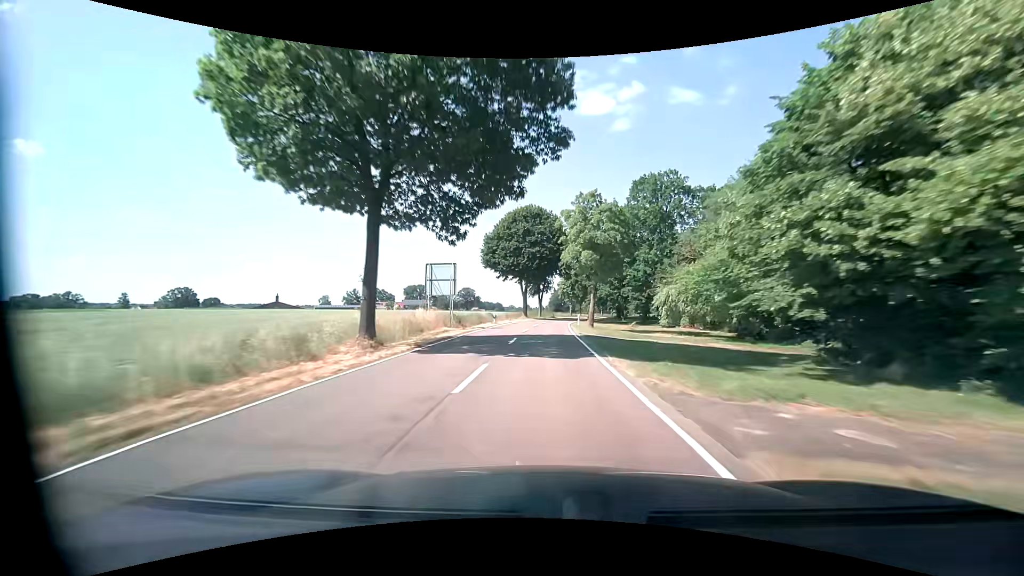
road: tertiary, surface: asphalt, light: Day
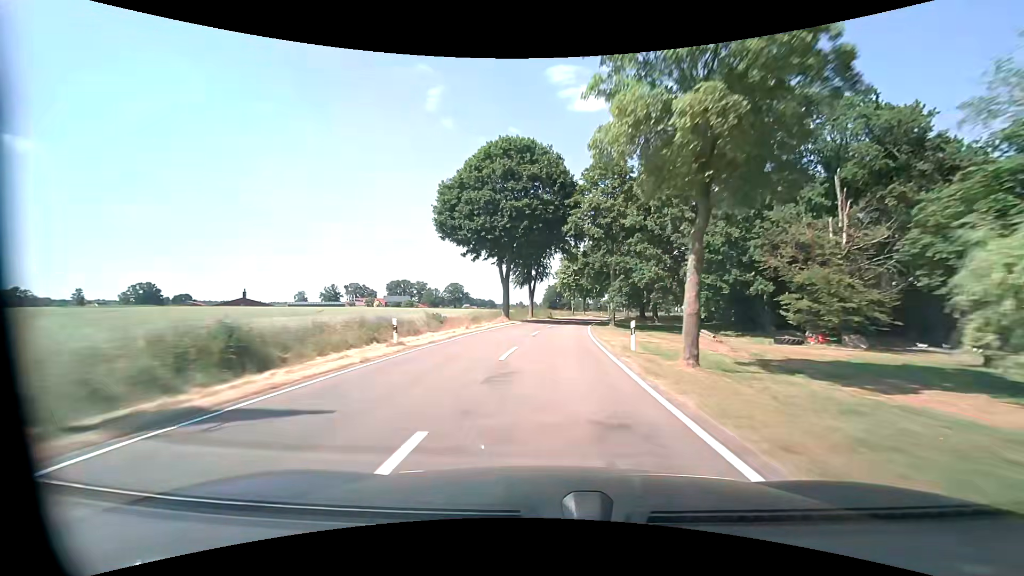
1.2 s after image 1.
(-0.1, +30.3) m; 0°
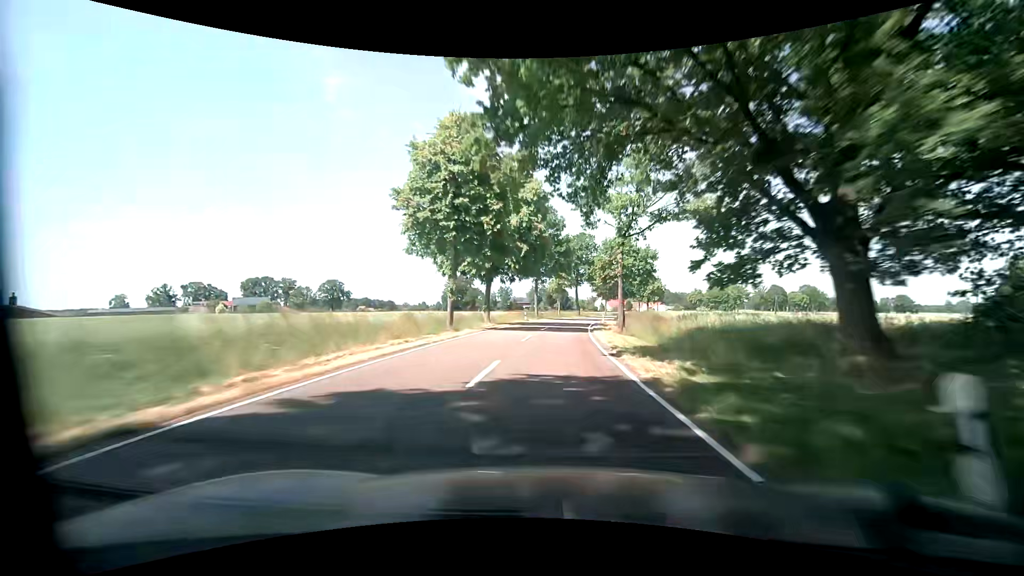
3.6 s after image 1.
(+5.1, +63.4) m; +10°
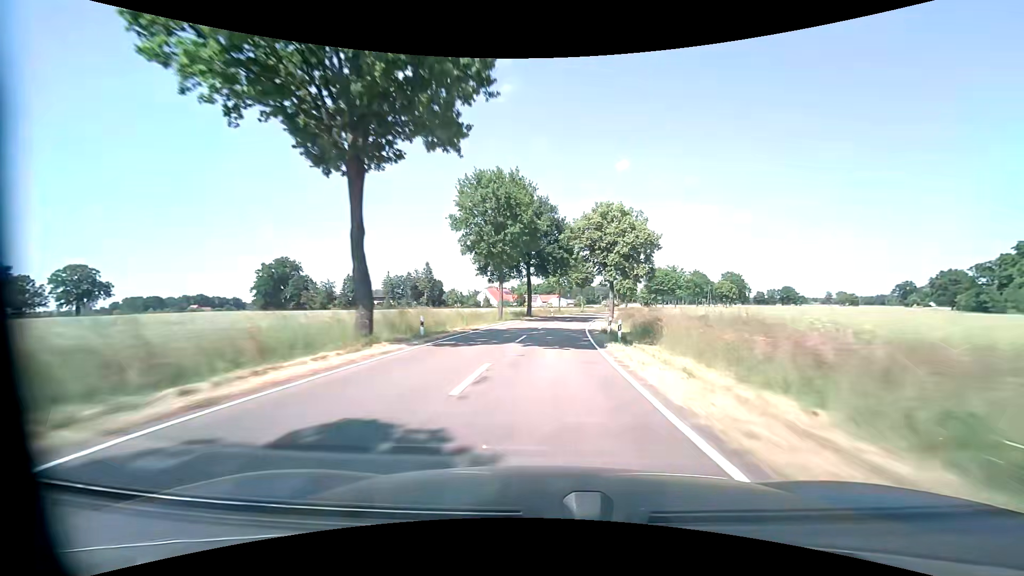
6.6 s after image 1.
(+8.7, +82.2) m; +13°
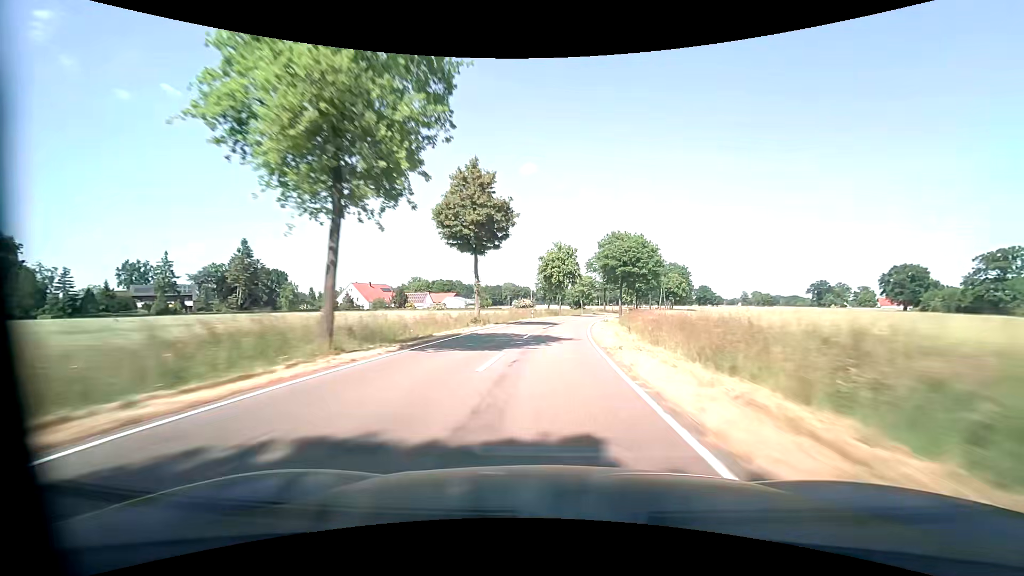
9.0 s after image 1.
(+6.1, +67.1) m; +10°
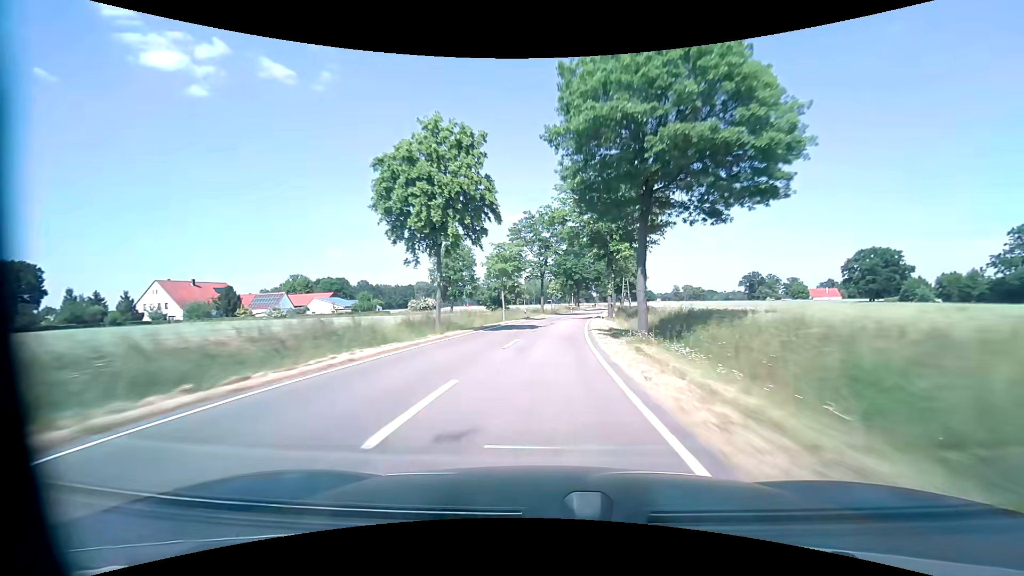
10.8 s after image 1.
(+4.3, +52.2) m; +9°
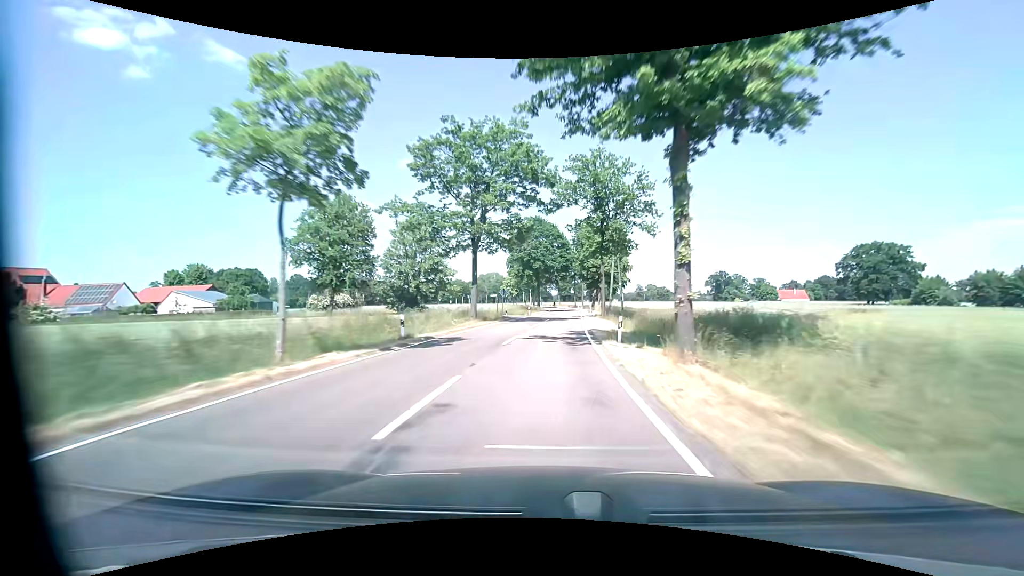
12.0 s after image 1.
(+1.7, +34.5) m; +5°
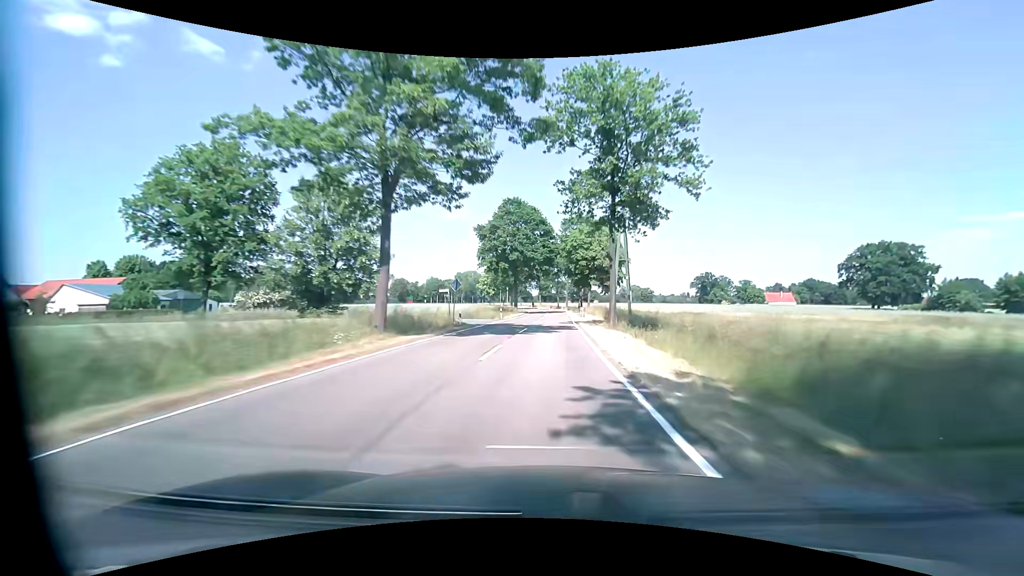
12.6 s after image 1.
(+0.4, +16.7) m; +2°
(0, +10) (0, +20) (+1, +30) (+1, +40) (+1, +50) (+2, +60) (+2, +70) (+2, +80) (+2, +90) (+2, +100) m
